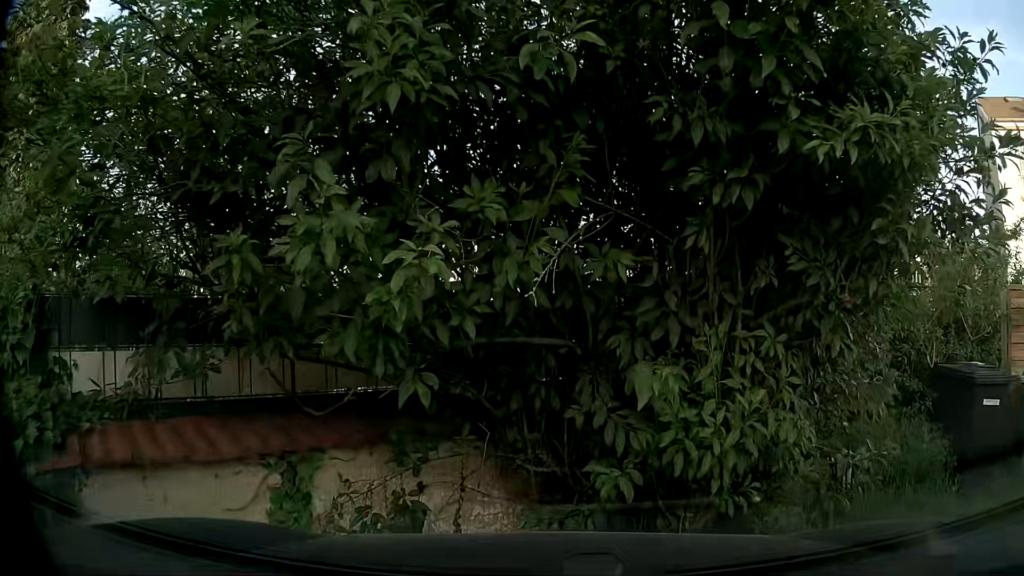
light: Day
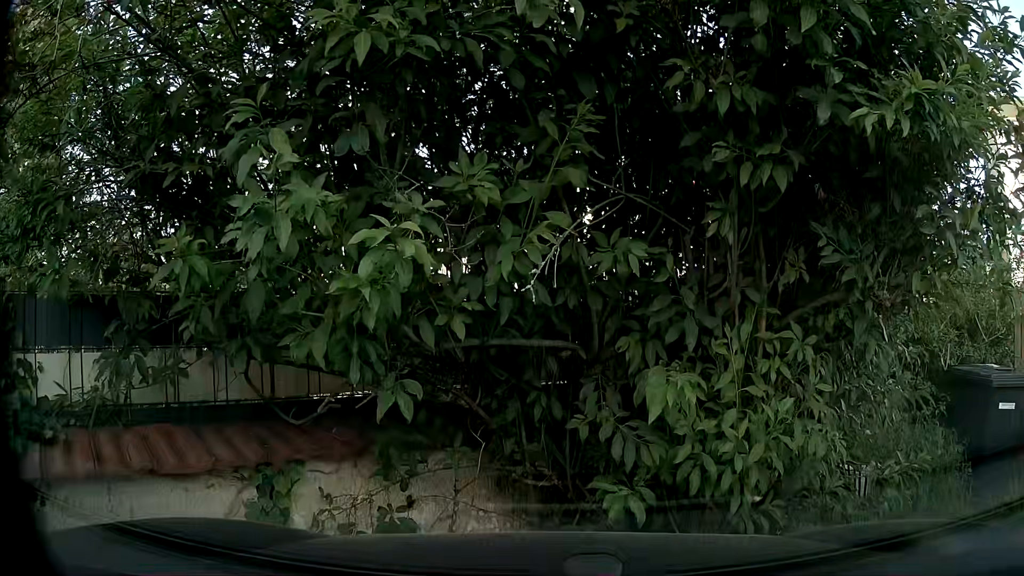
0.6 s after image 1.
(0.0, +0.2) m; 0°
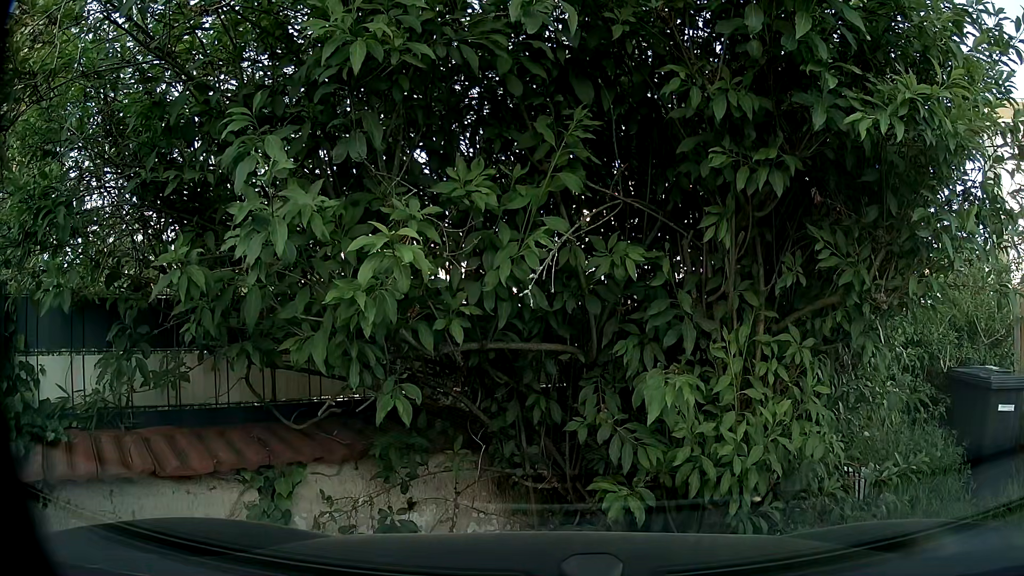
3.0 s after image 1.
(0.0, +0.1) m; 0°
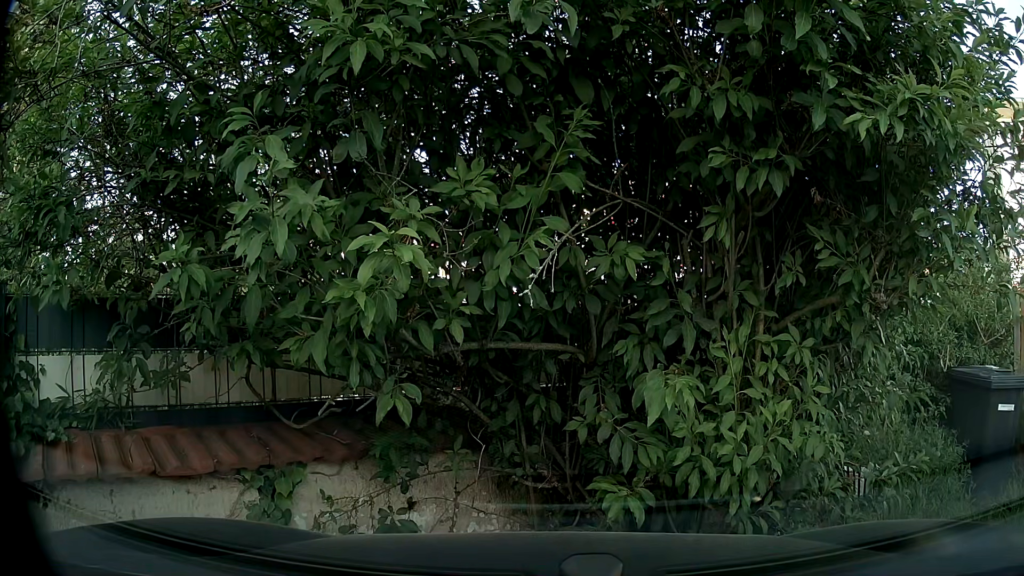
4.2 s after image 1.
(0.0, 0.0) m; 0°
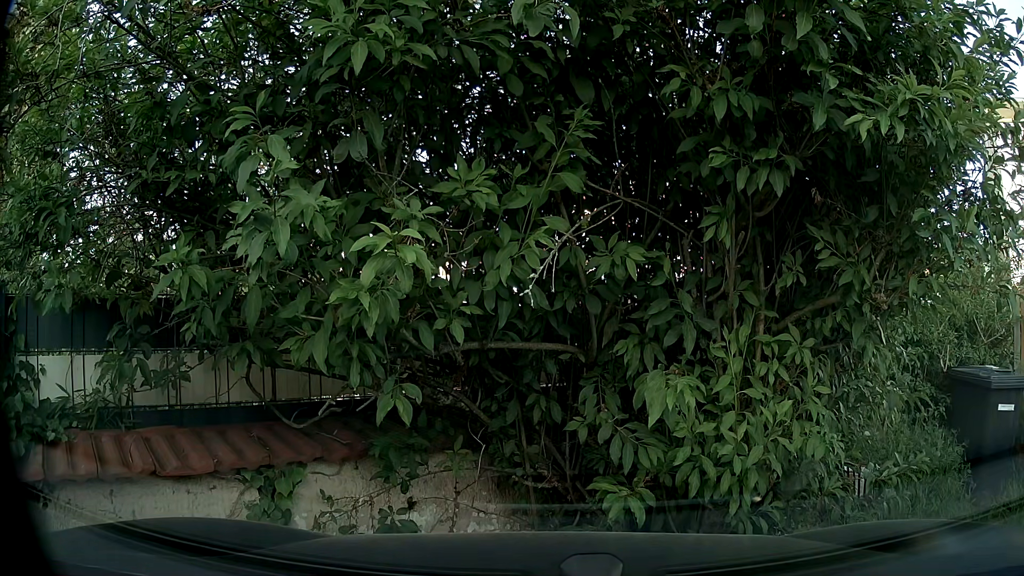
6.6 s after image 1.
(0.0, 0.0) m; 0°
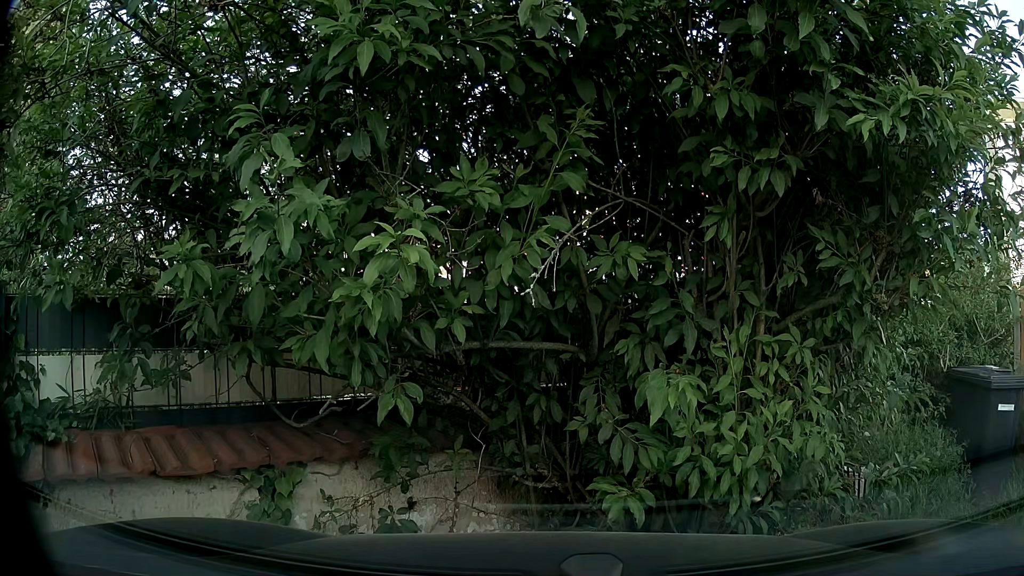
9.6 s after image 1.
(0.0, 0.0) m; 0°
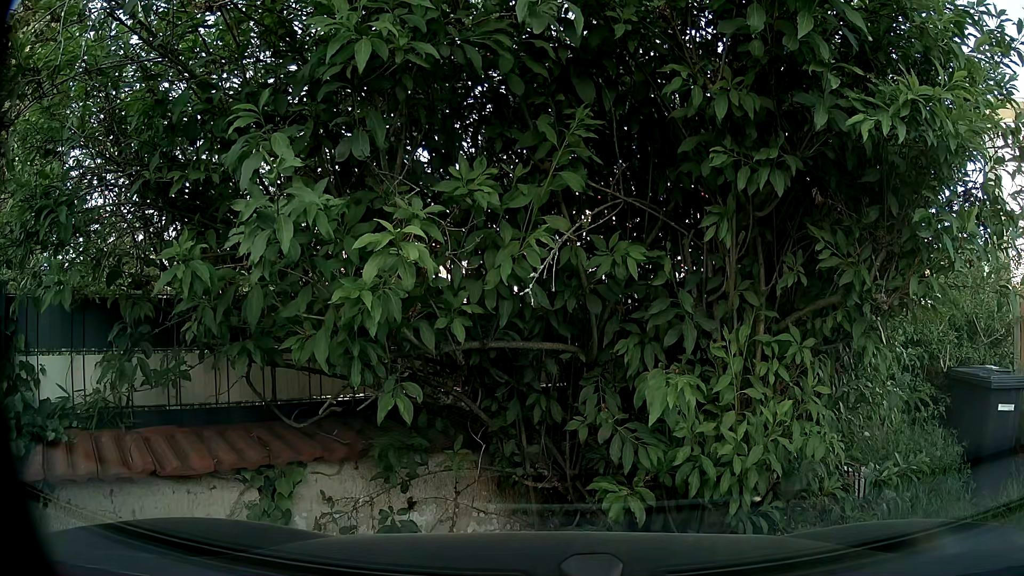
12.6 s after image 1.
(0.0, 0.0) m; 0°
